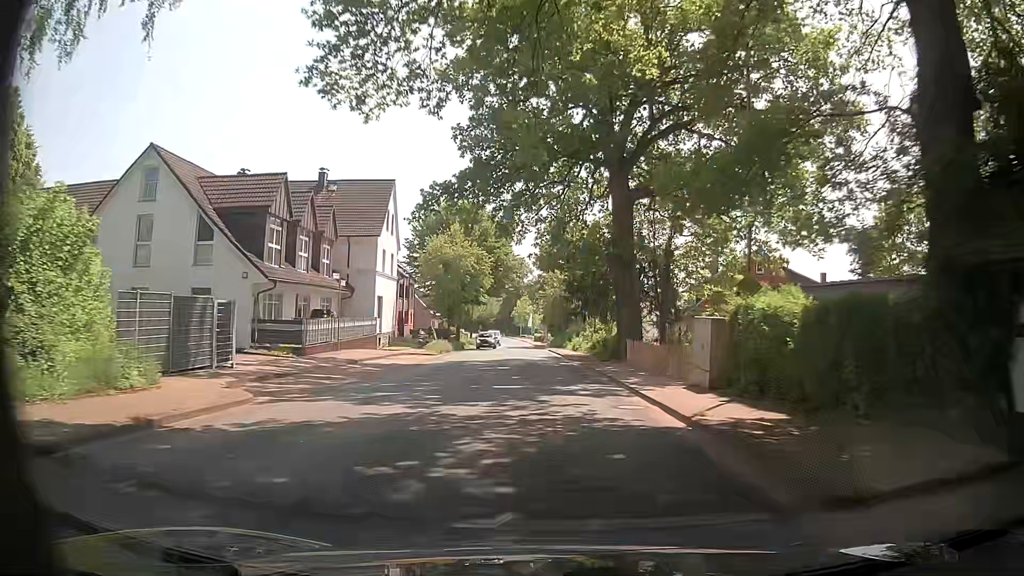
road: tertiary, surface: asphalt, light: Day
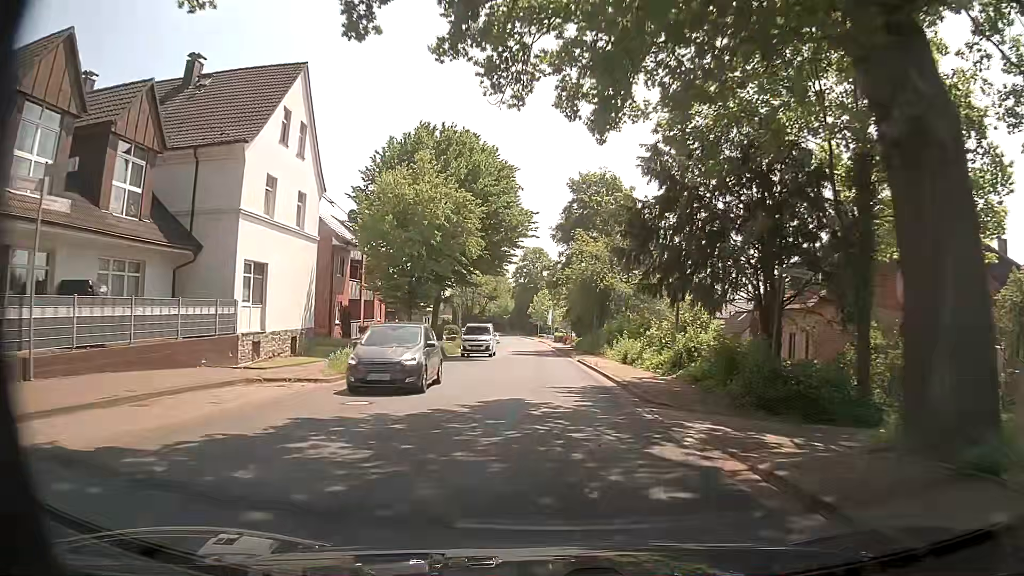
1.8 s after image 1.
(-0.4, +23.1) m; -2°
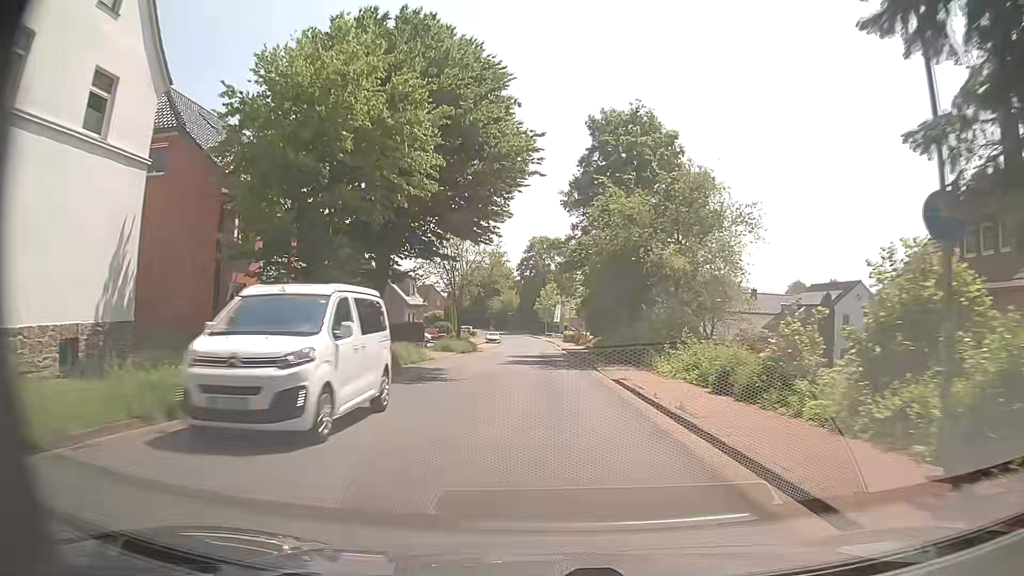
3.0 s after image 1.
(0.0, +15.4) m; 0°
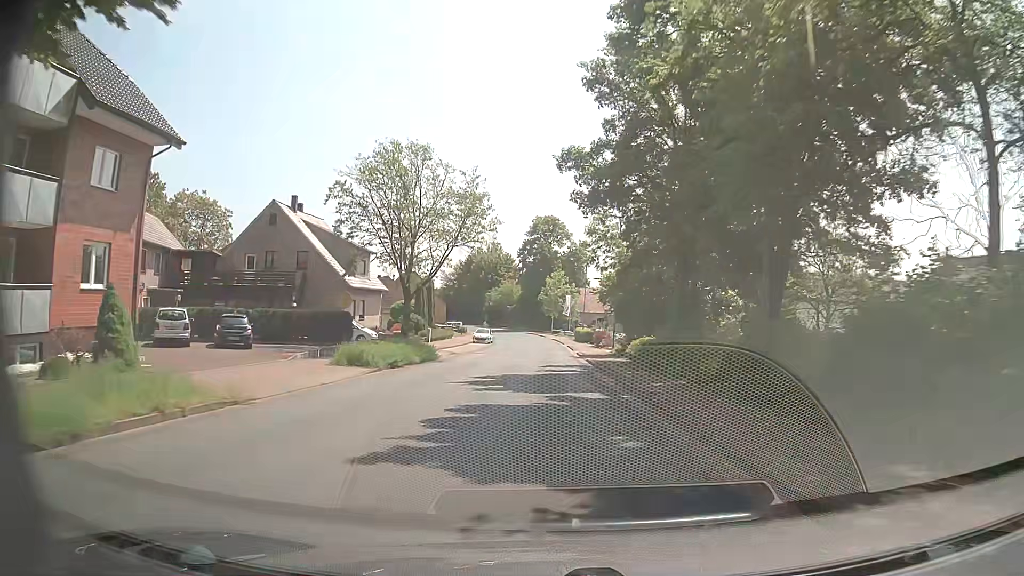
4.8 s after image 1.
(-0.1, +23.0) m; -1°
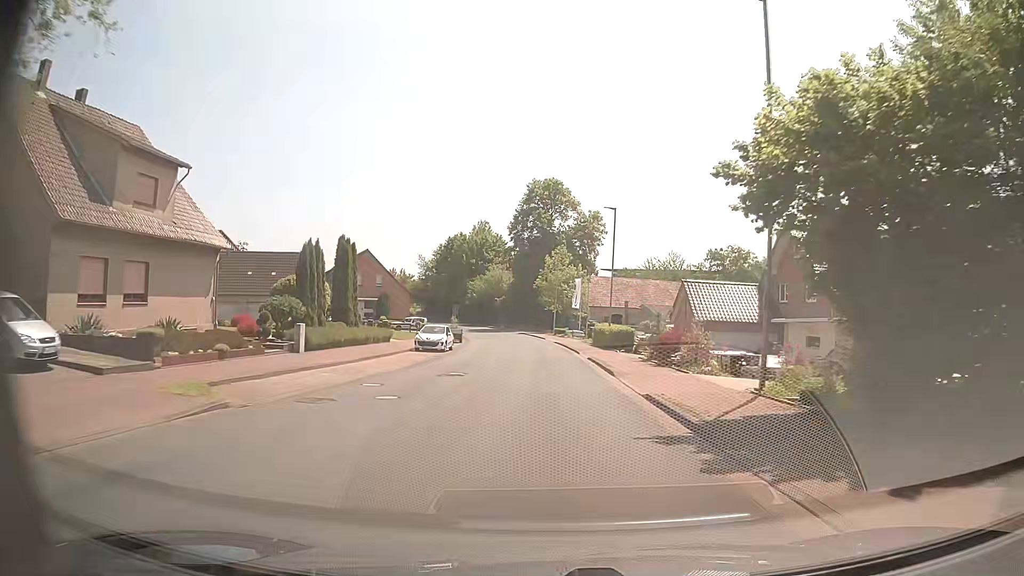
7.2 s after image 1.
(+0.1, +30.7) m; 0°
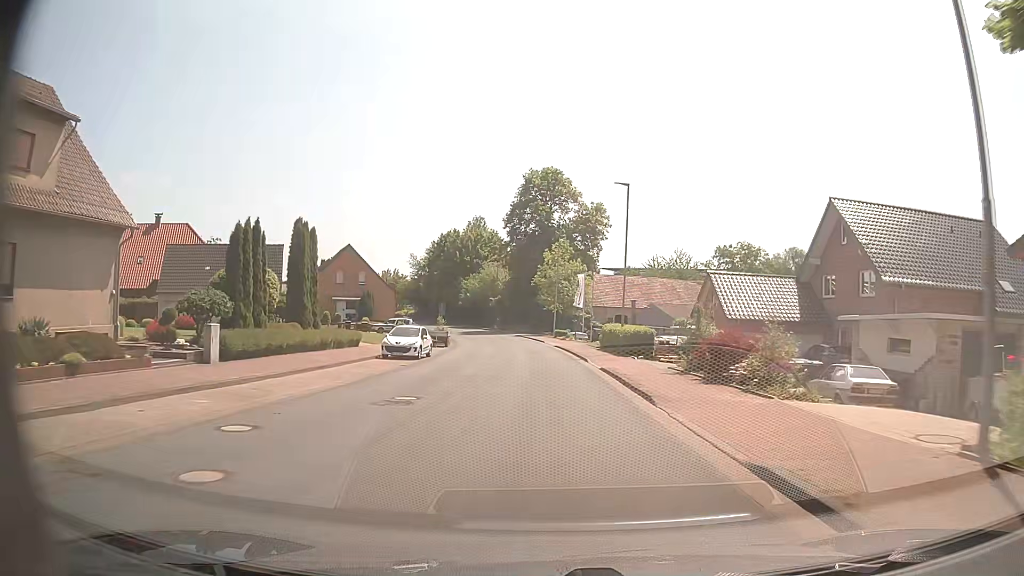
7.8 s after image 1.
(+0.1, +7.7) m; 0°
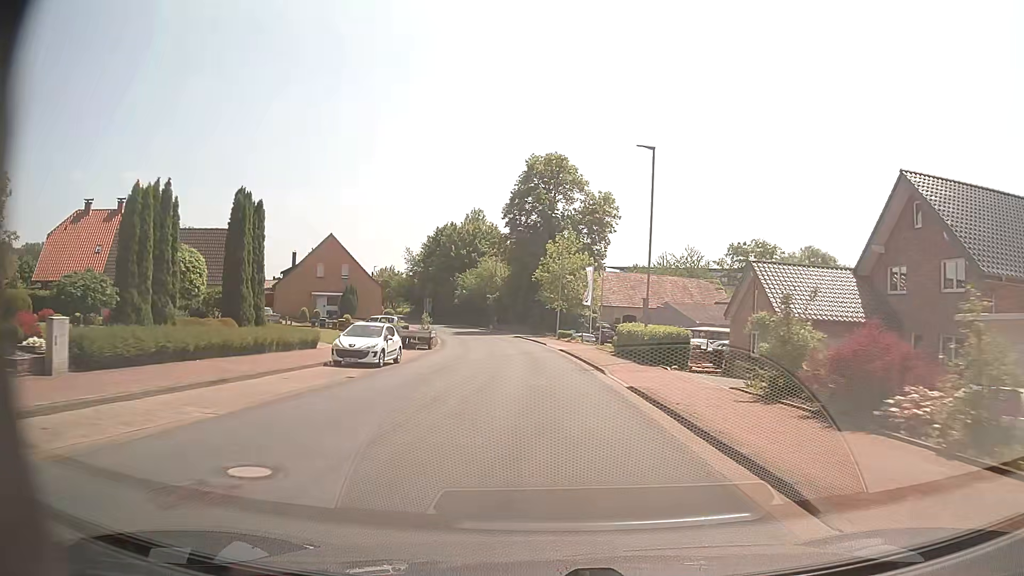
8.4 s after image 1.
(0.0, +7.6) m; 0°
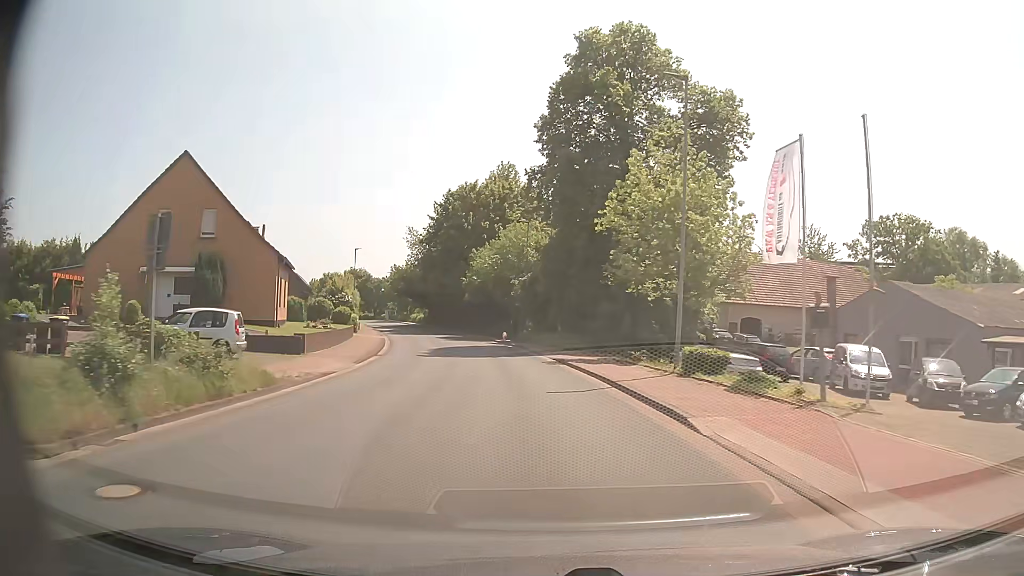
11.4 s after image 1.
(-0.8, +37.9) m; -4°
(0, +10) (-1, +20) (-2, +30) (-4, +40) (-6, +49) (-9, +59) (-12, +69) (-15, +78) (-18, +88) (-21, +97) m
